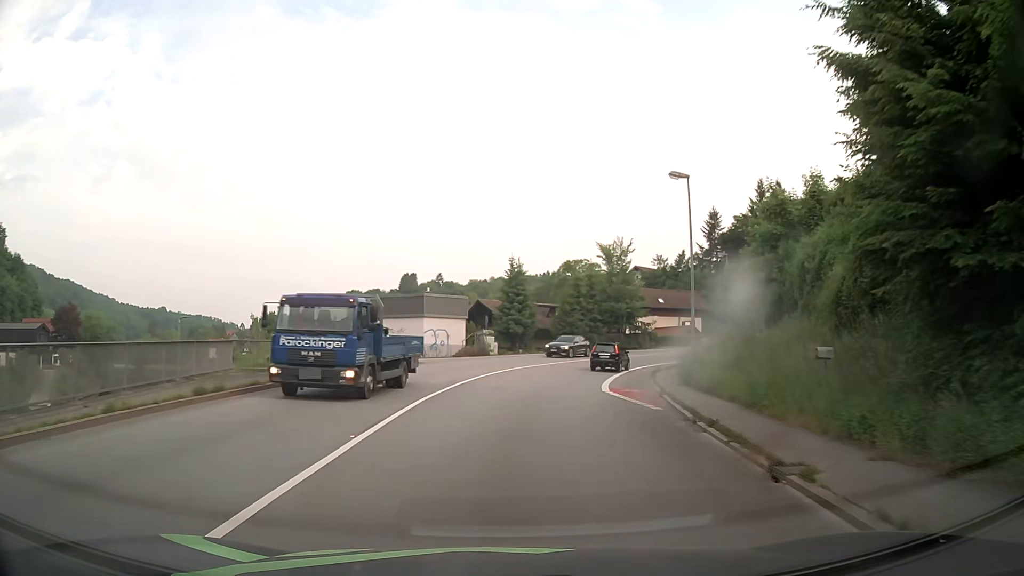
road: primary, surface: asphalt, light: Day
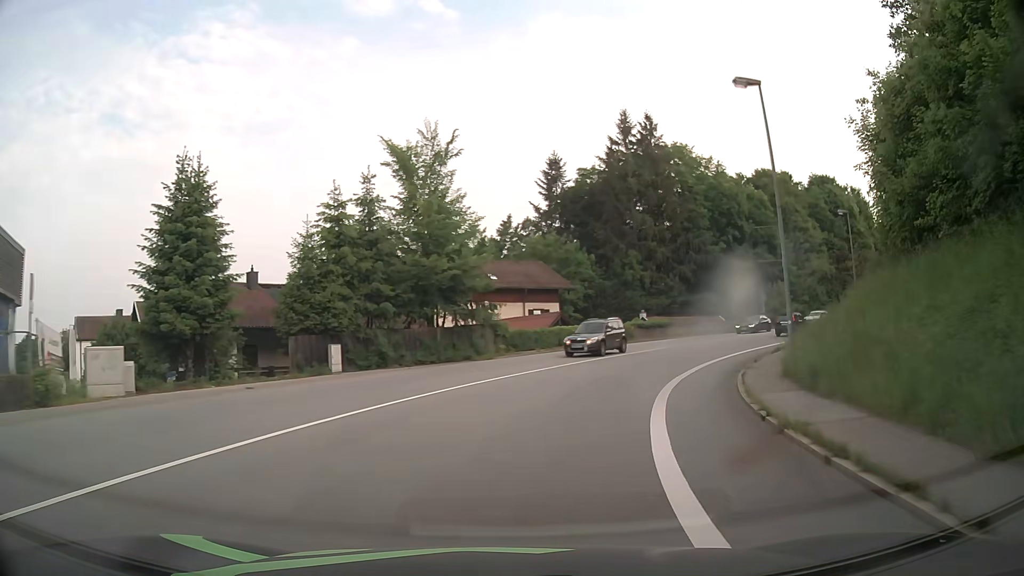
(+4.8, +36.3) m; +17°
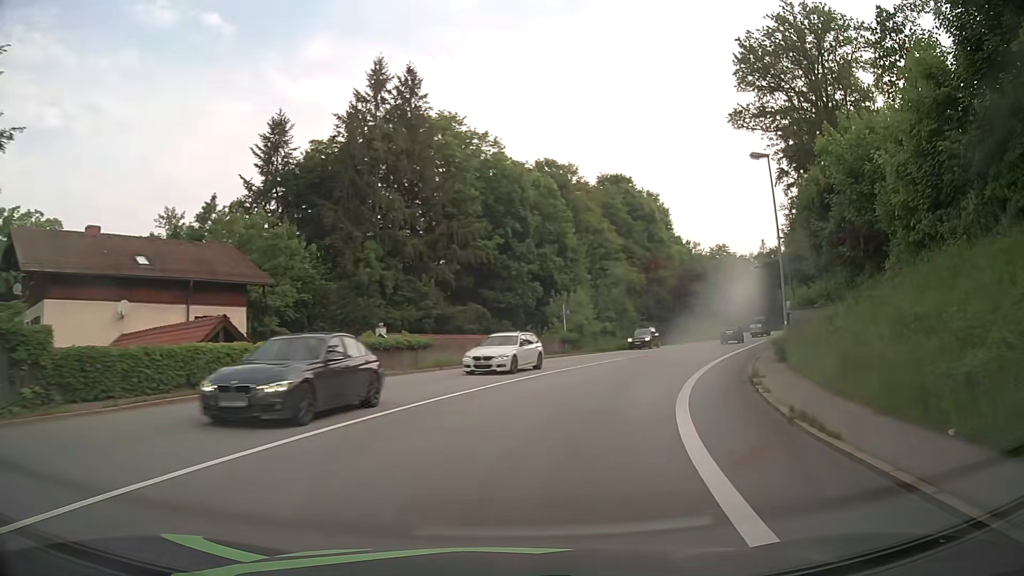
(+4.1, +21.7) m; +22°
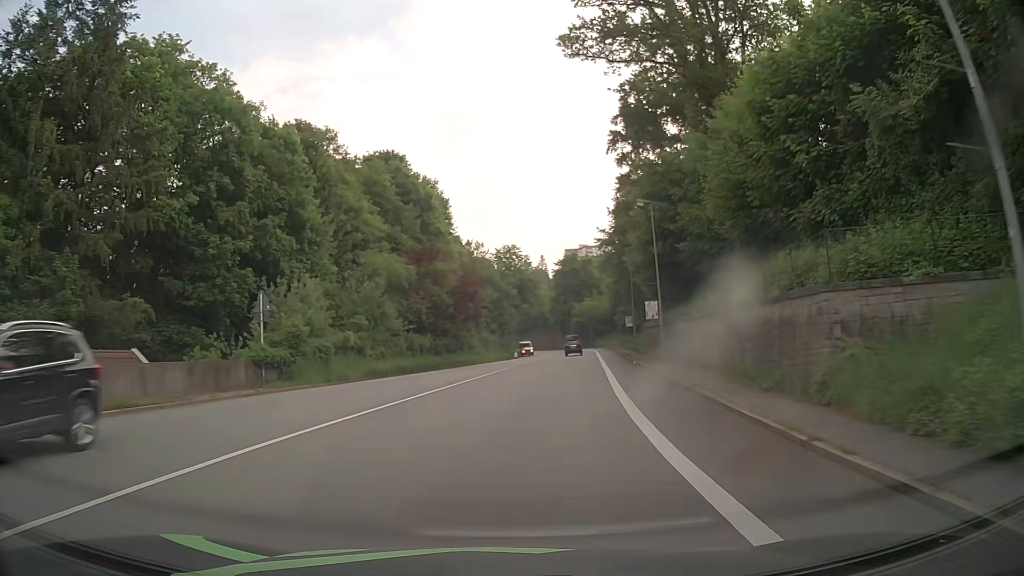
(+4.0, +21.2) m; +20°
(0, +10) (+2, +20) (+3, +30) (+4, +40) (+5, +50) (+7, +60) (+8, +70) (+9, +79) (+10, +89) (+10, +99) m
